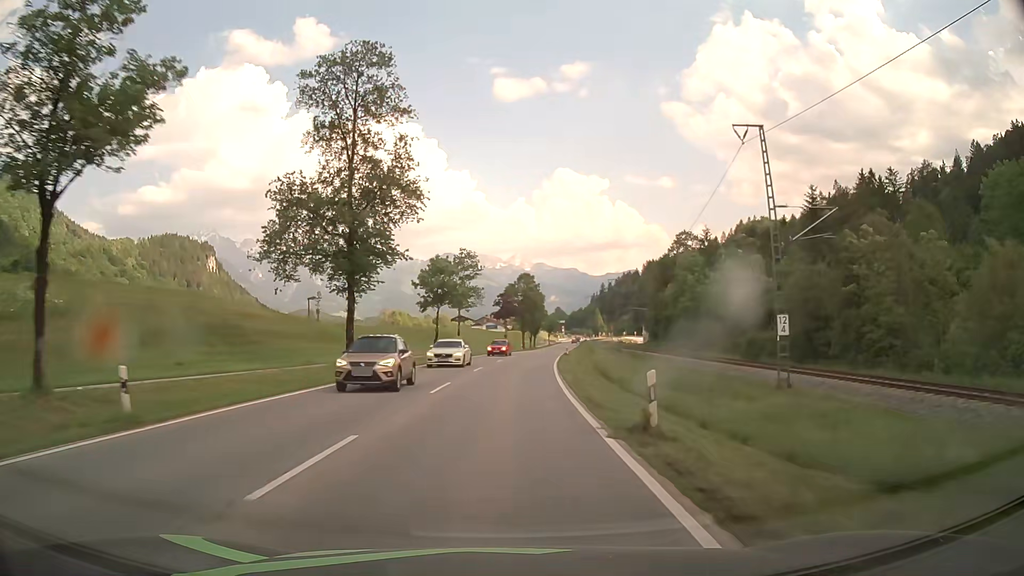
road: primary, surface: asphalt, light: Day
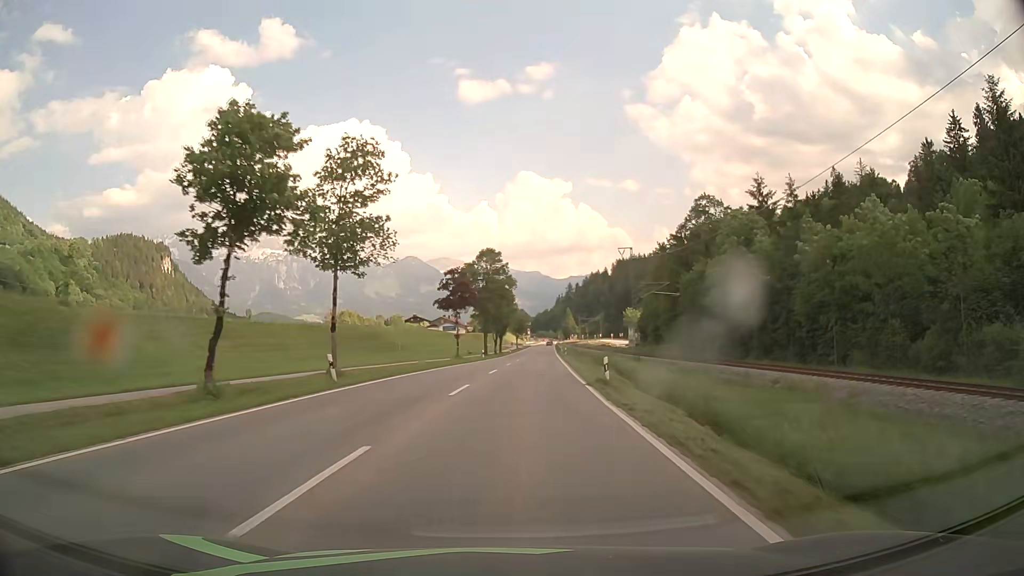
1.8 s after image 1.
(+1.1, +37.4) m; +4°
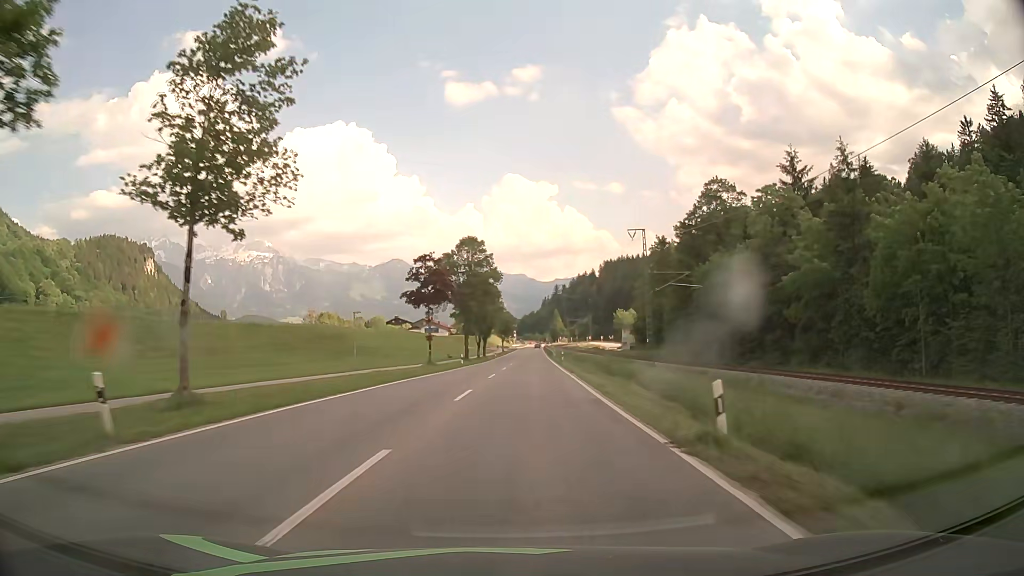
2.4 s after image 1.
(0.0, +12.5) m; +1°
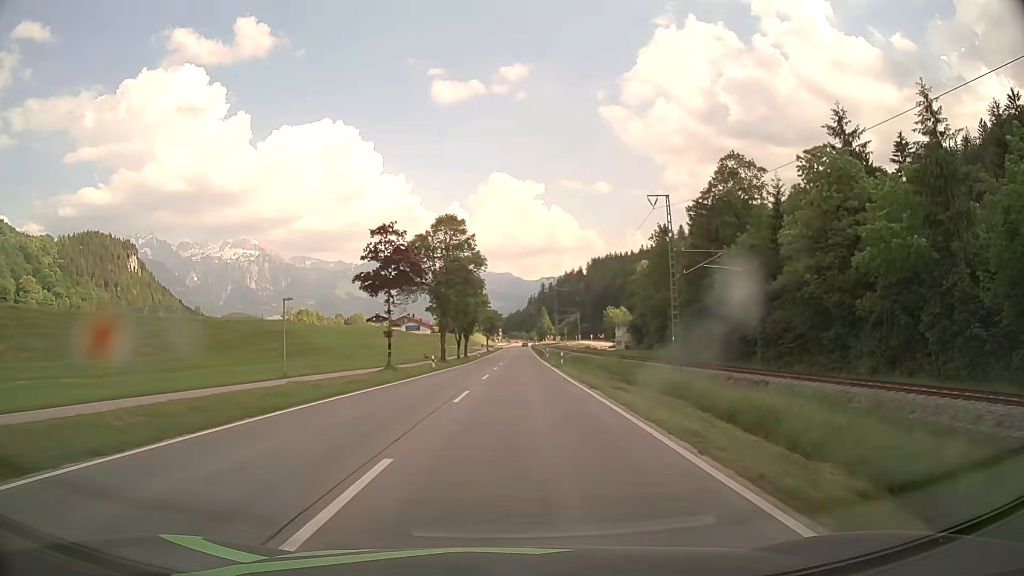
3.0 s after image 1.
(+0.1, +12.5) m; +1°
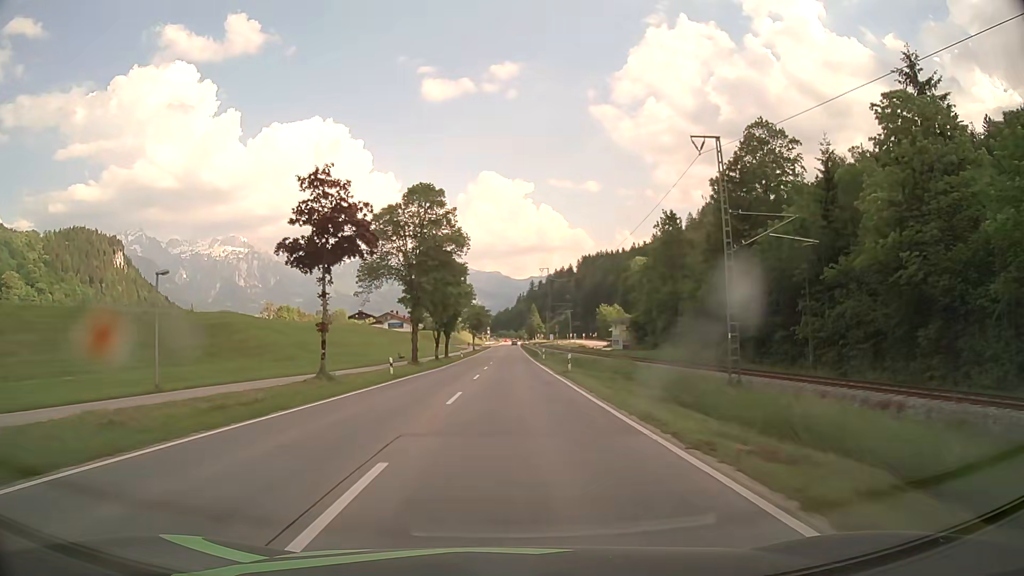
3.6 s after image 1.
(+0.1, +12.5) m; +1°
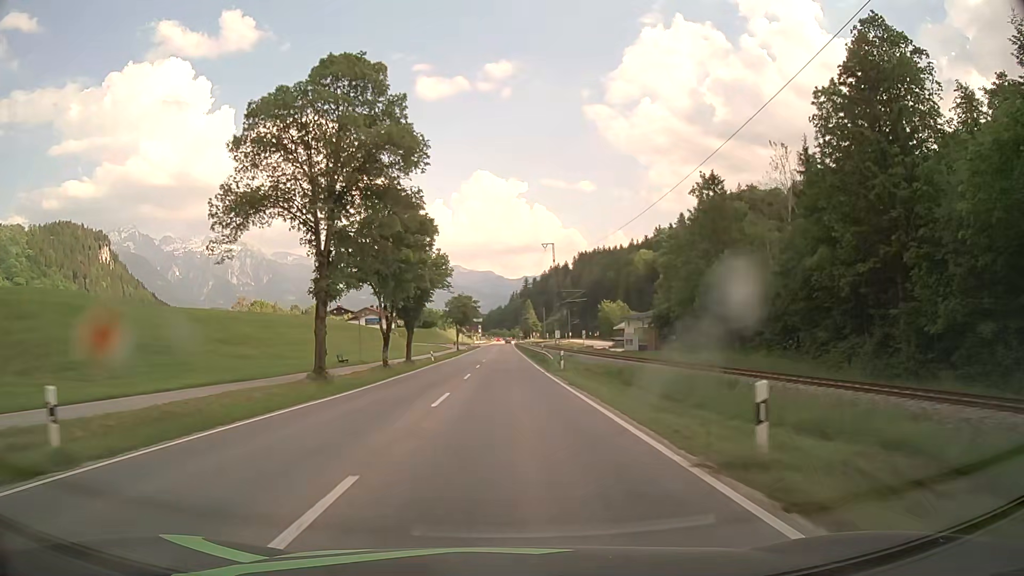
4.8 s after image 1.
(+0.2, +25.0) m; +1°
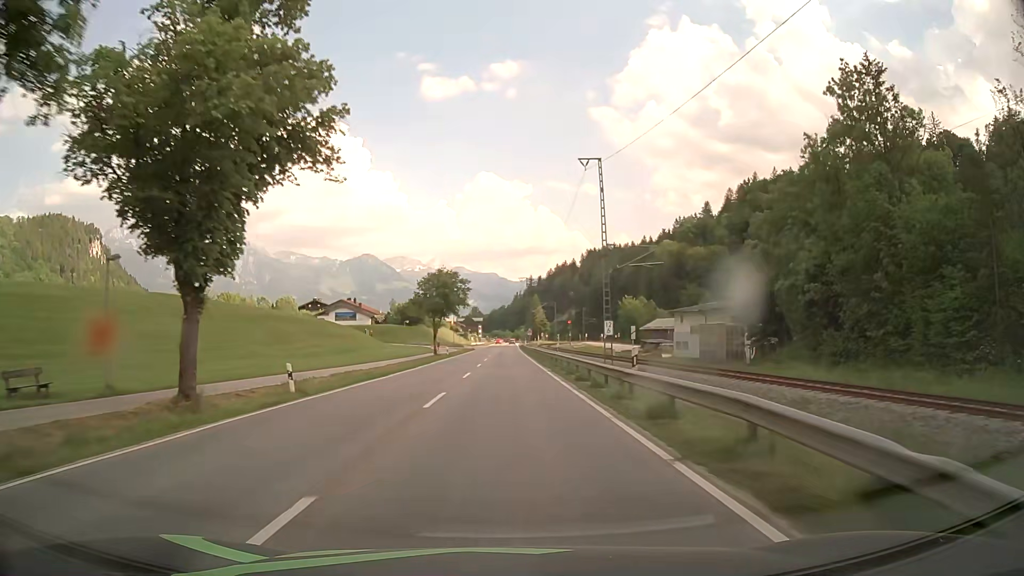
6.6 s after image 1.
(+0.1, +37.5) m; -1°
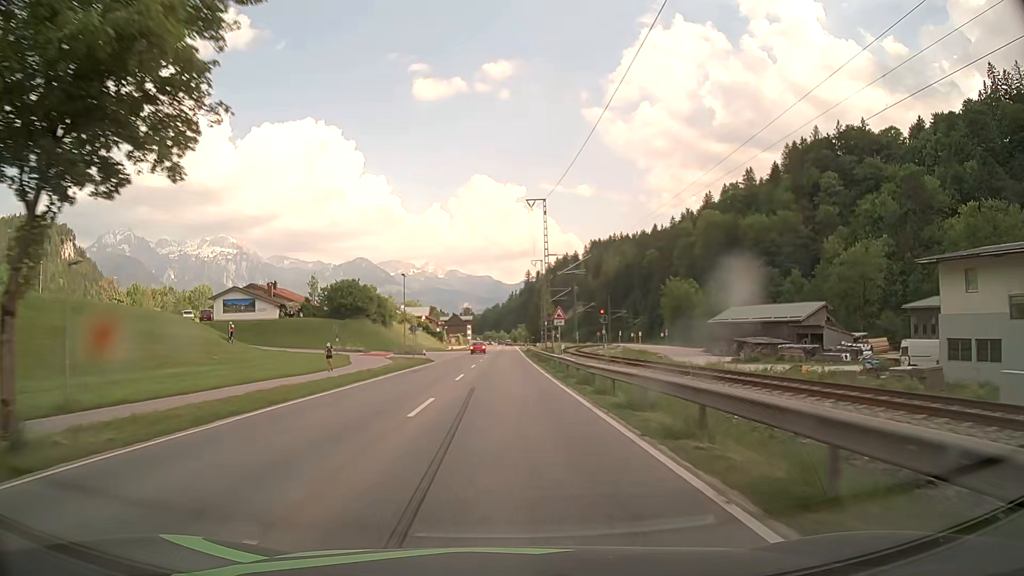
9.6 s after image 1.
(+0.8, +62.4) m; +1°
(0, +10) (0, +20) (0, +30) (0, +40) (0, +50) (0, +60) (0, +70) (0, +80) (0, +90) (0, +100) m
